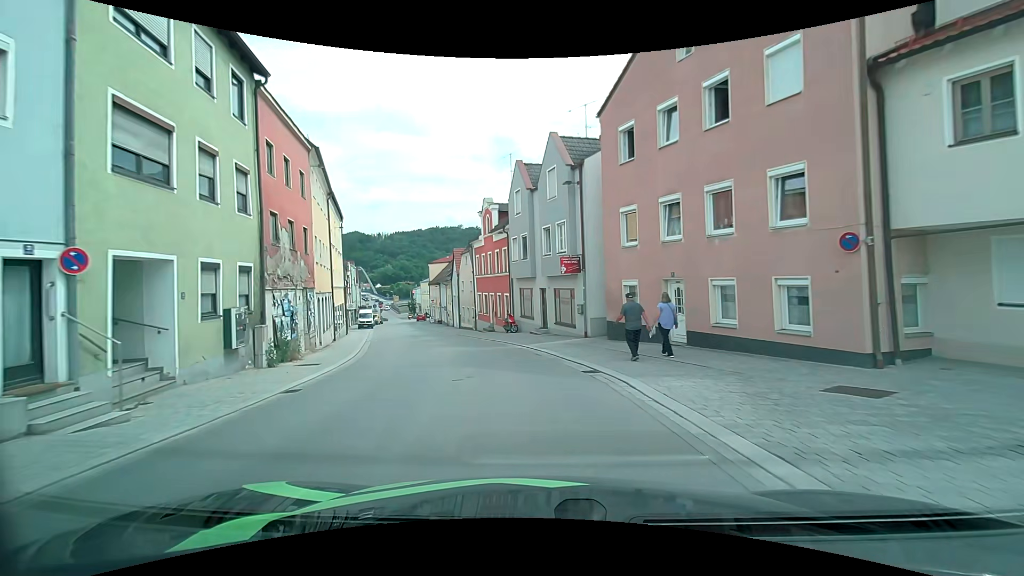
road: tertiary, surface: asphalt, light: Day
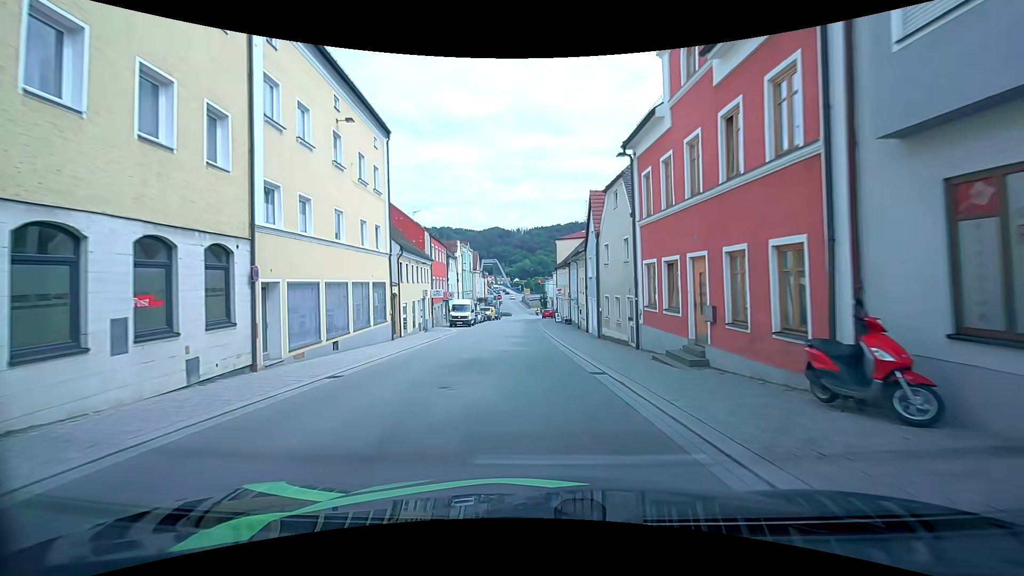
(-3.4, +23.5) m; -17°
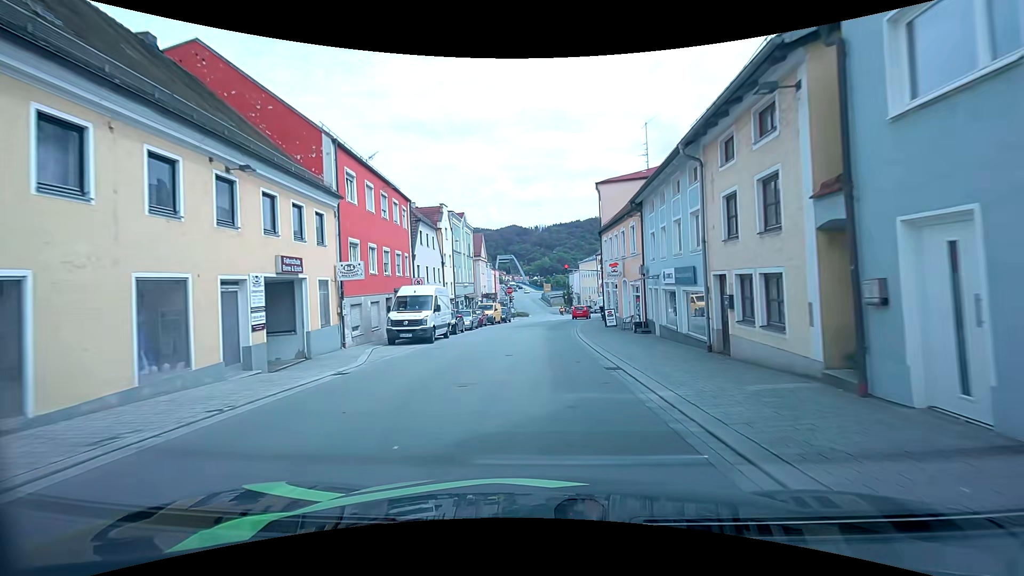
(-0.5, +24.6) m; -2°
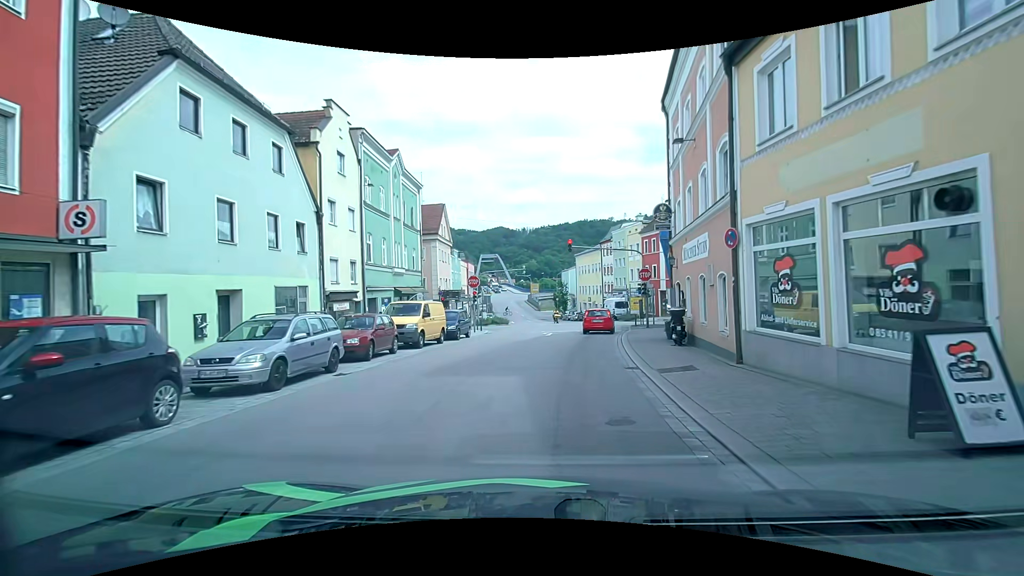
(+0.2, +23.9) m; +1°
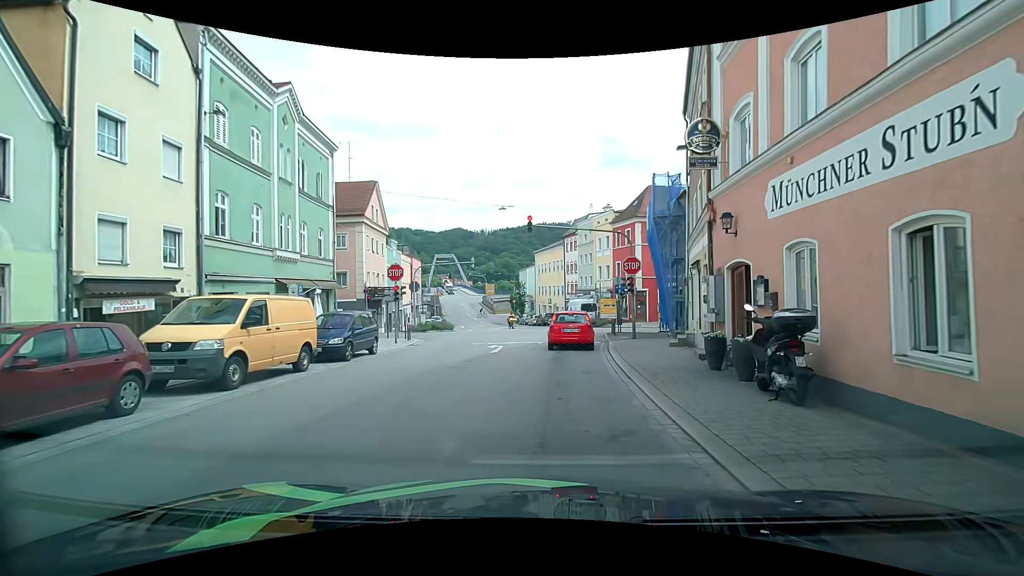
(+0.4, +9.5) m; +4°
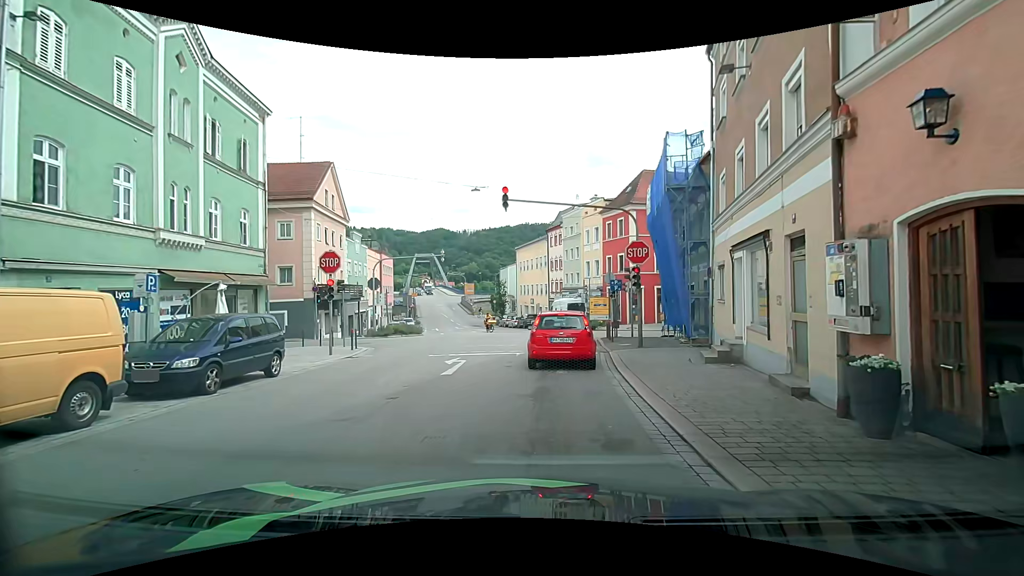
(+0.1, +5.6) m; +3°
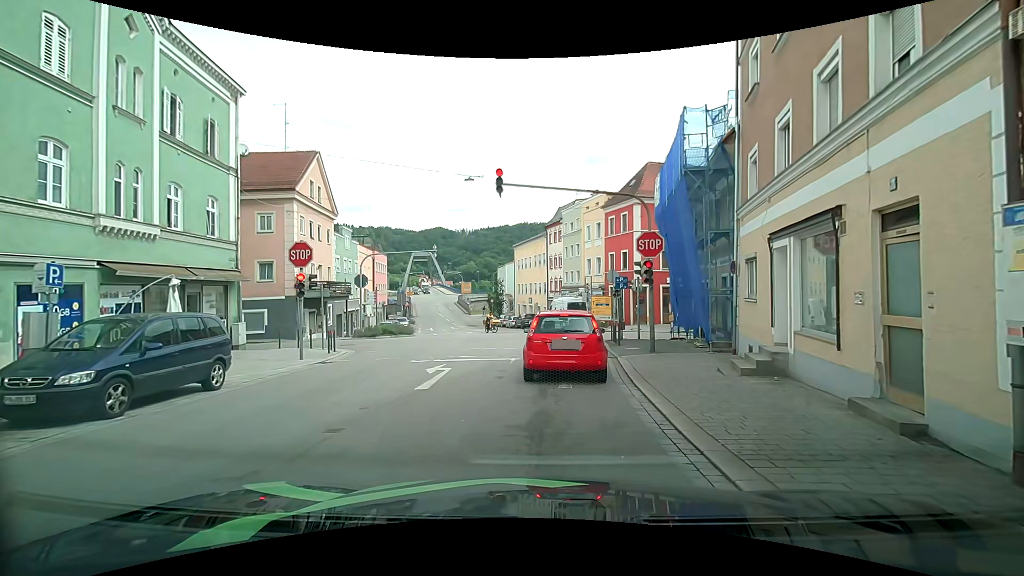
(0.0, +2.2) m; 0°
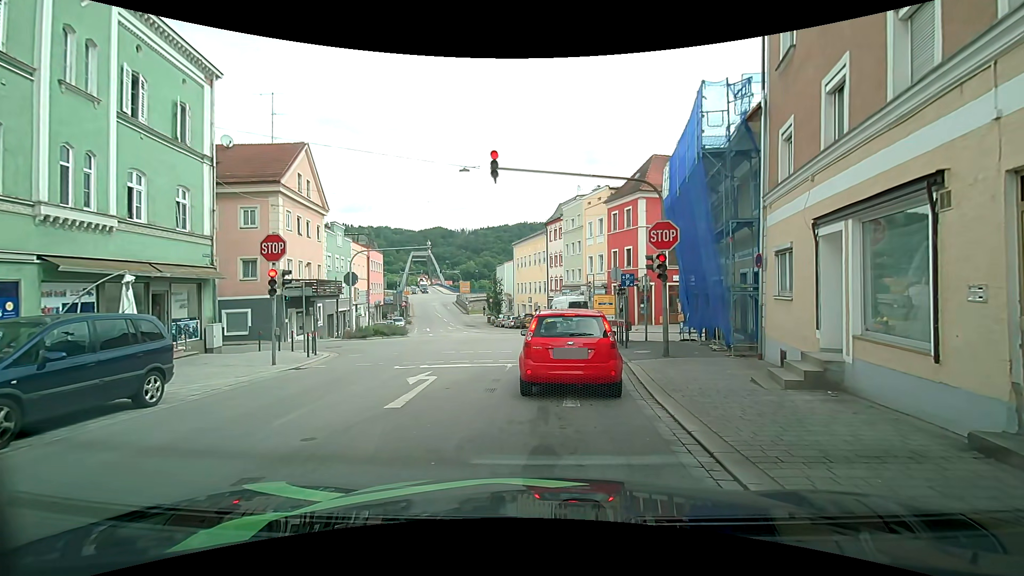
(0.0, +1.7) m; 0°
